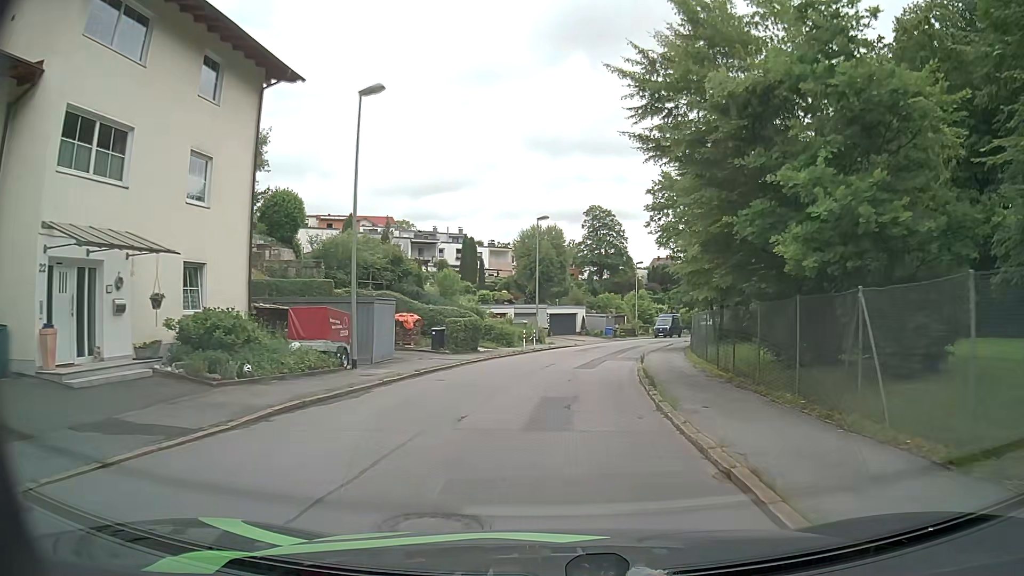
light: Day
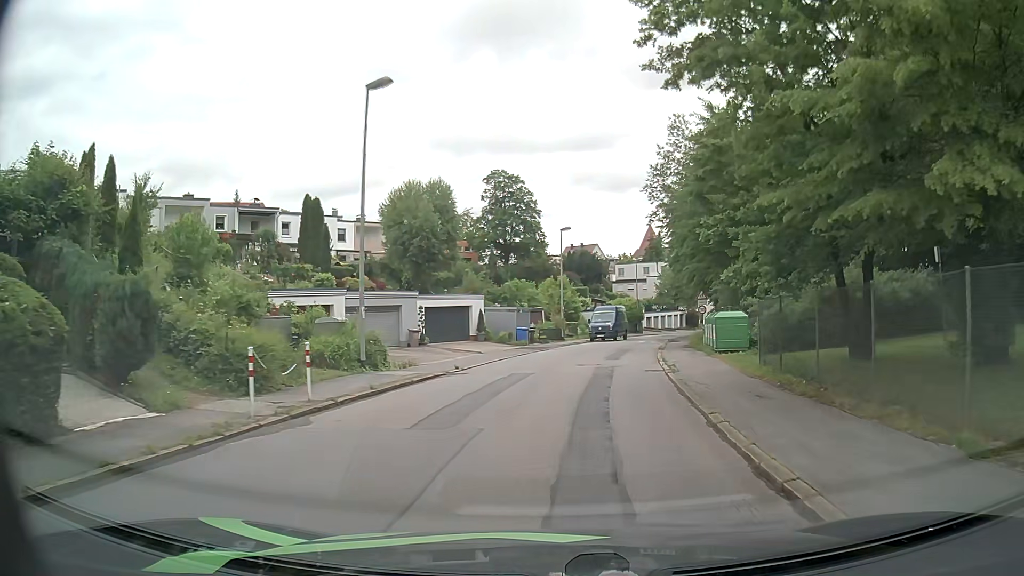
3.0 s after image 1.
(+1.2, +25.0) m; +7°
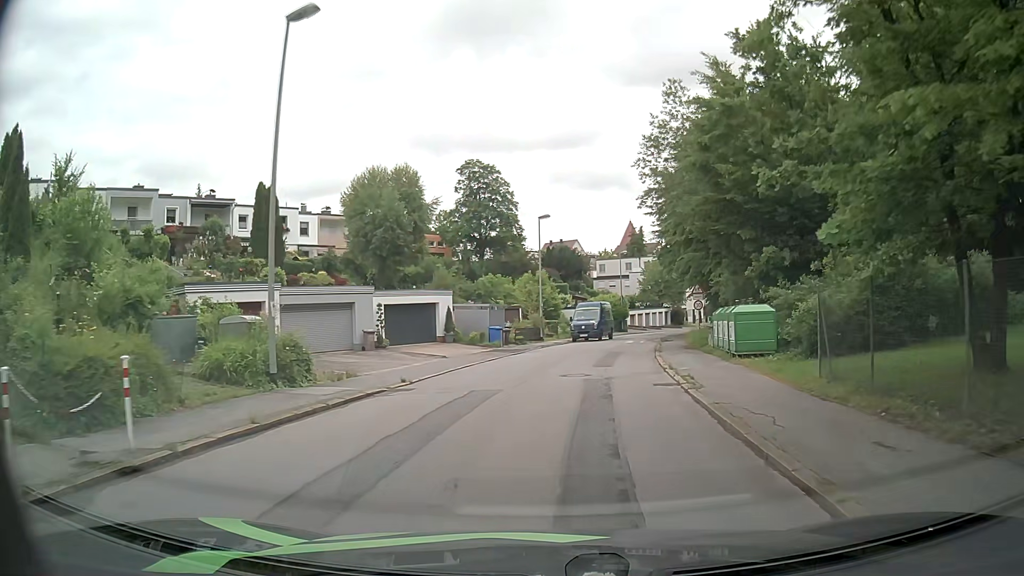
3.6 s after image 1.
(+0.1, +4.9) m; +2°
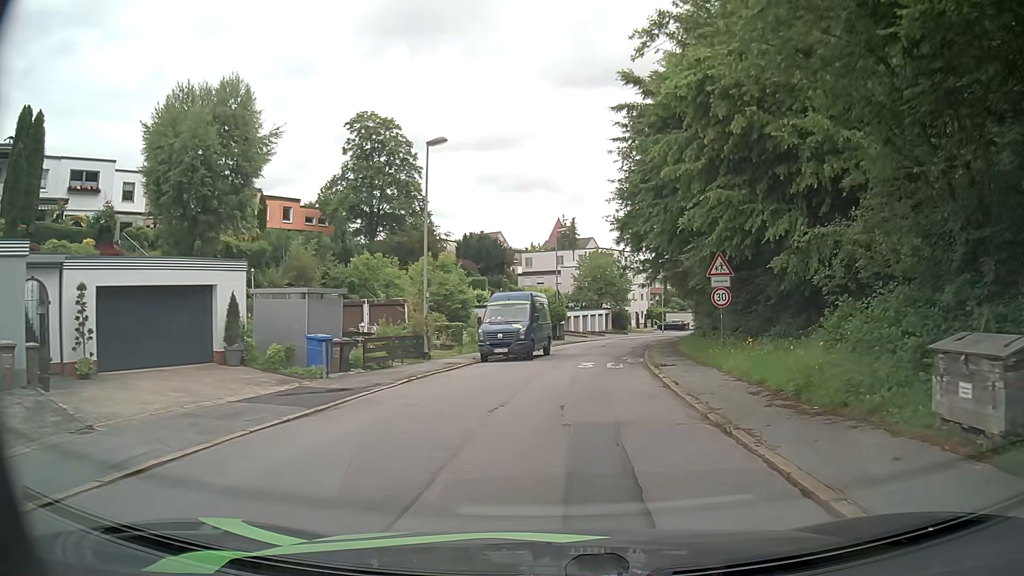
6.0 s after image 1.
(+1.1, +19.1) m; +7°
